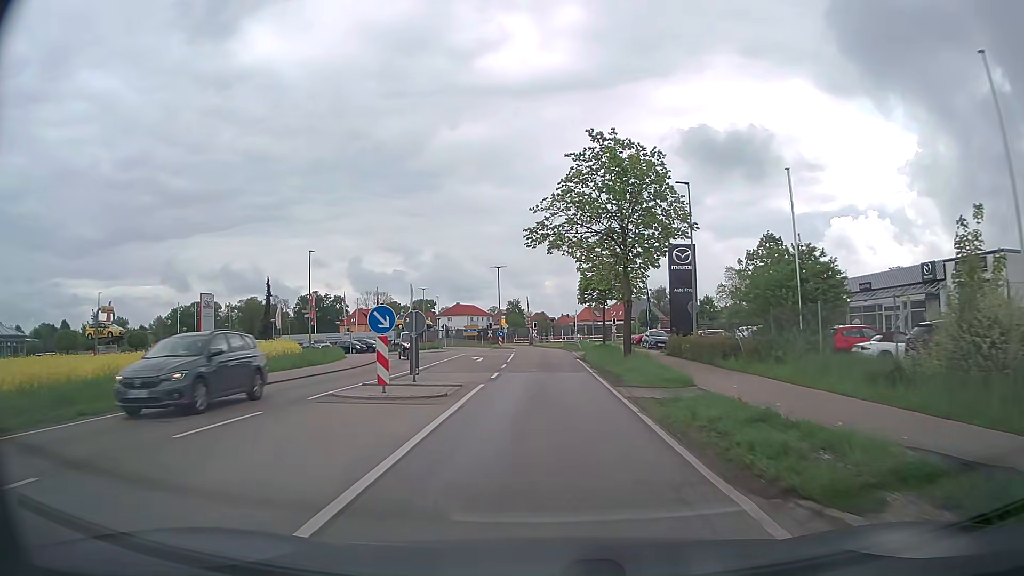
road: secondary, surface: asphalt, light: Day
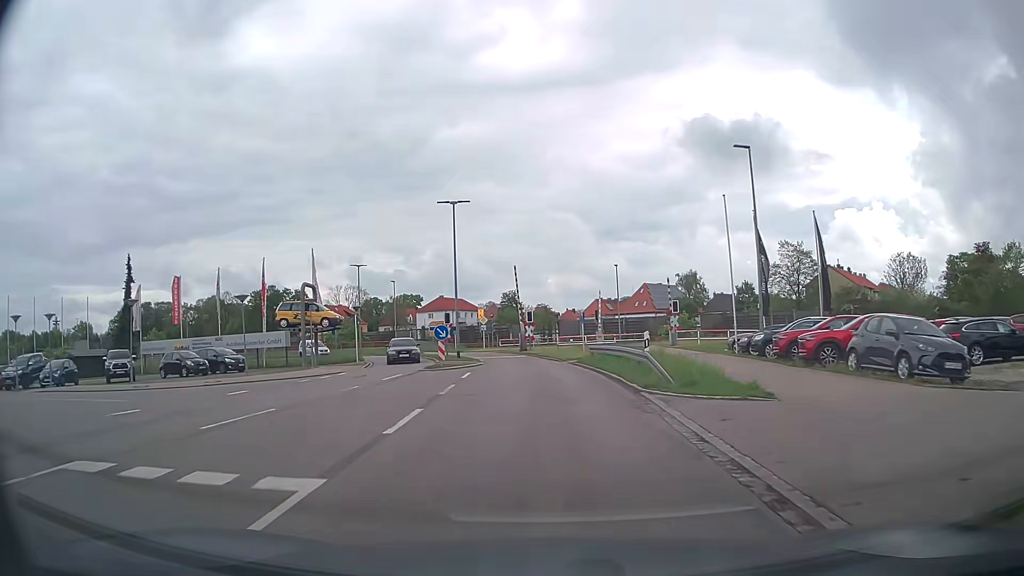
(+0.1, +36.7) m; 0°
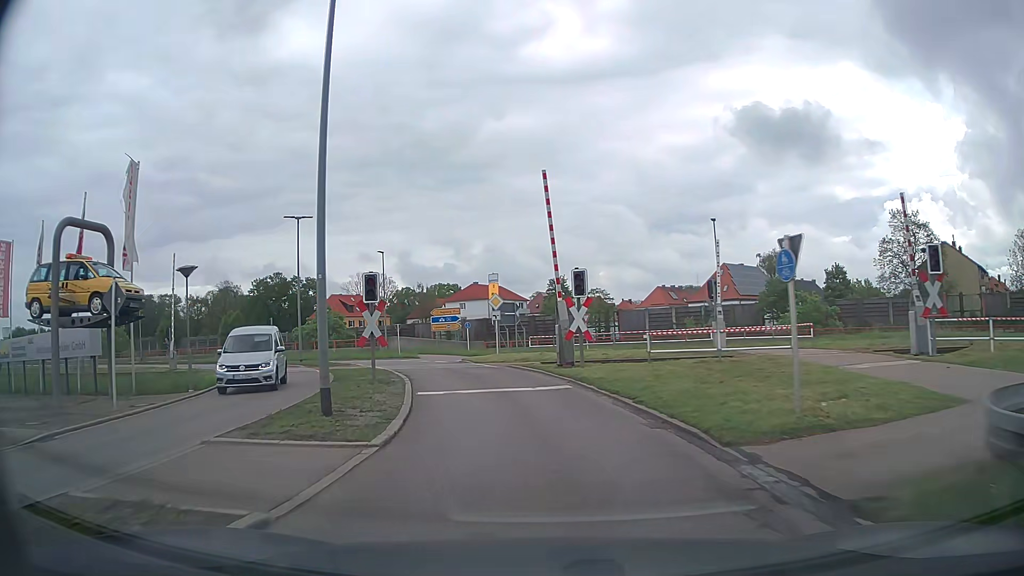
(-0.5, +26.8) m; -4°
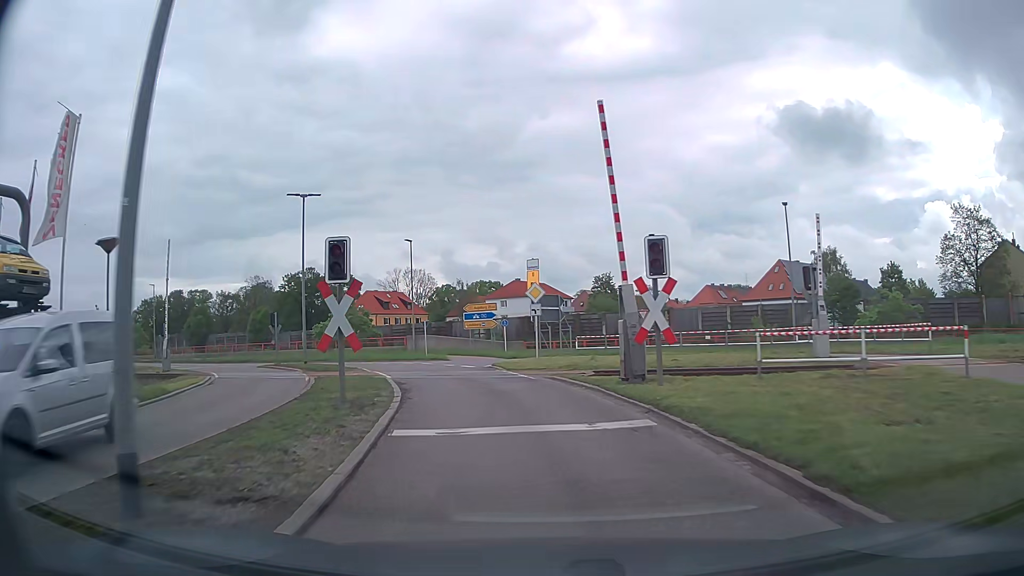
(-0.2, +6.3) m; -4°
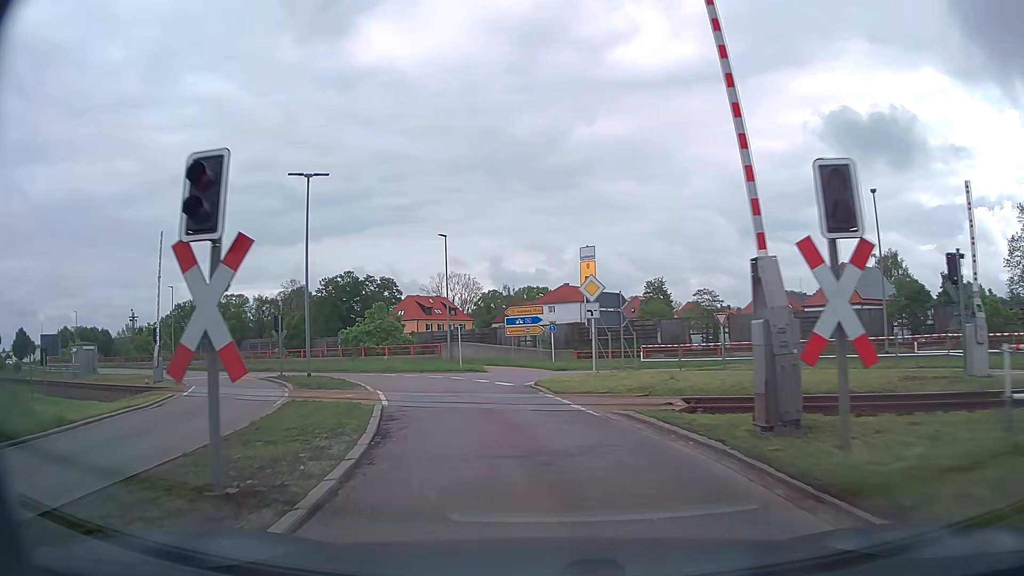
(-0.2, +6.2) m; -4°
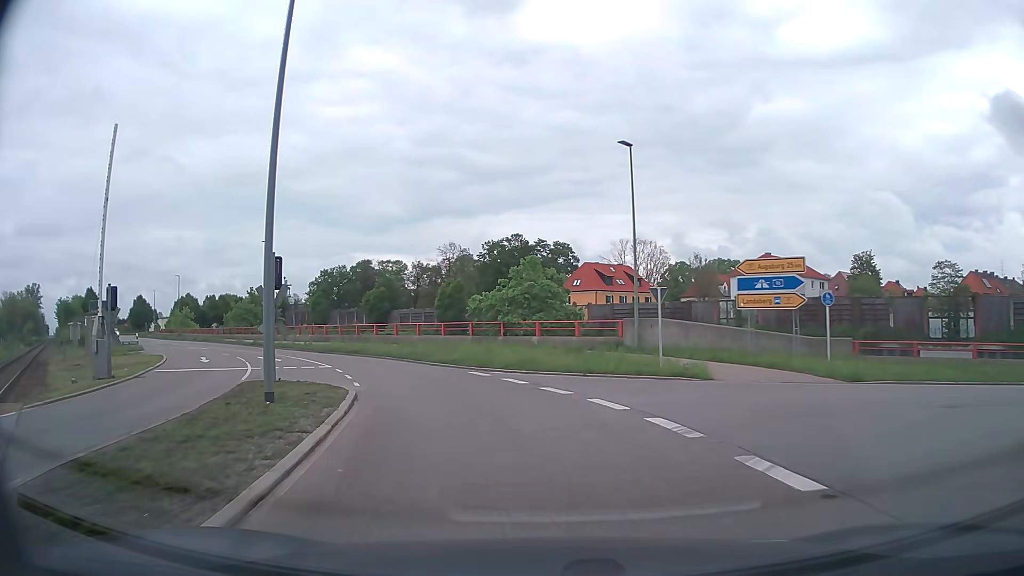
(-2.3, +18.1) m; -15°
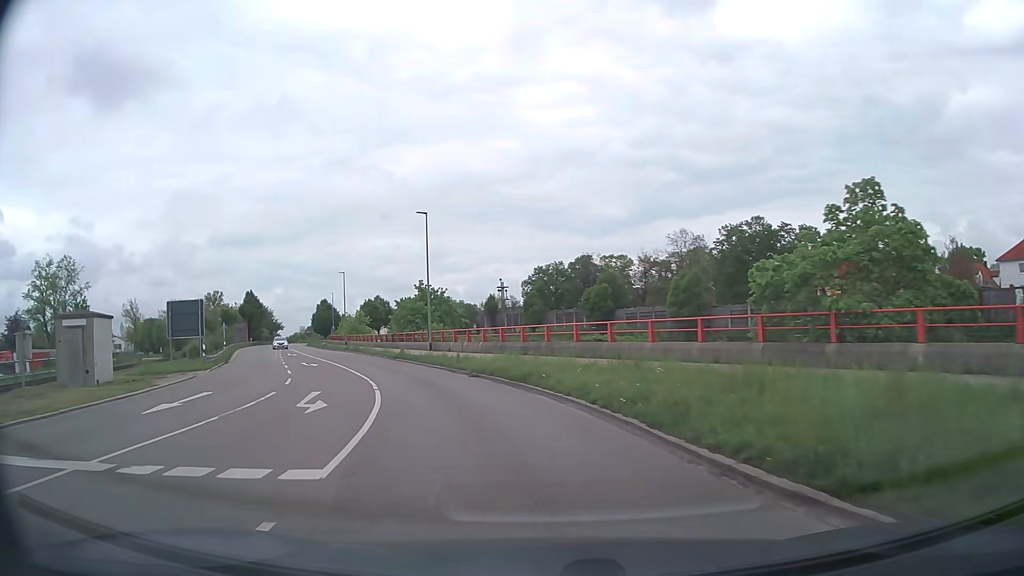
(-3.2, +18.5) m; -20°
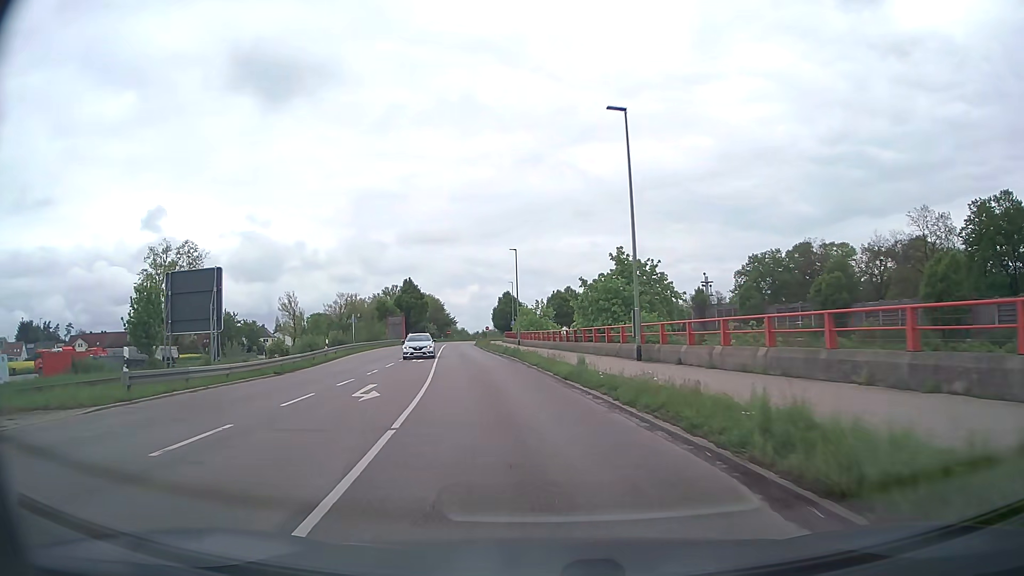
(-3.3, +20.1) m; -16°
